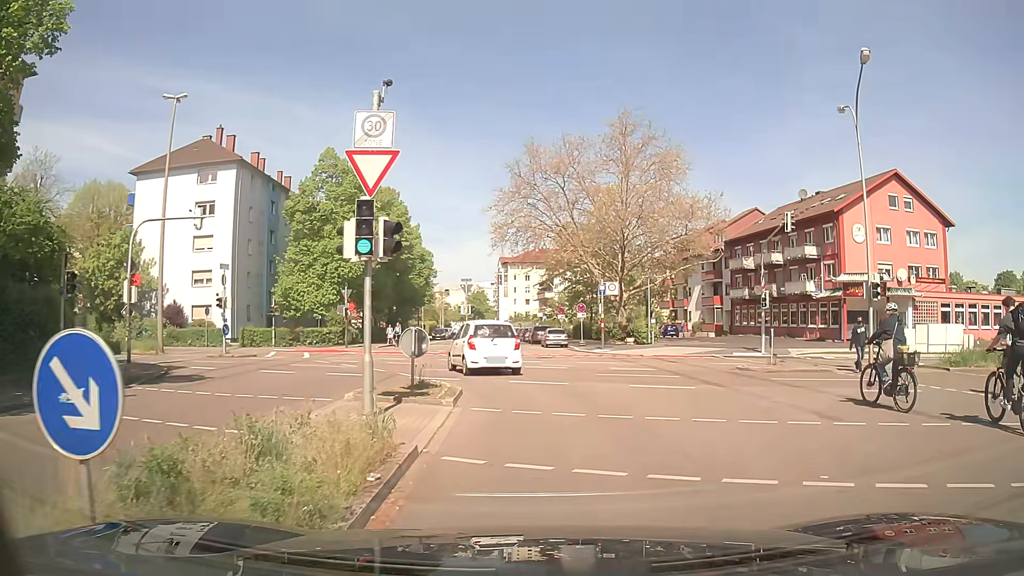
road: residential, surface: asphalt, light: Day
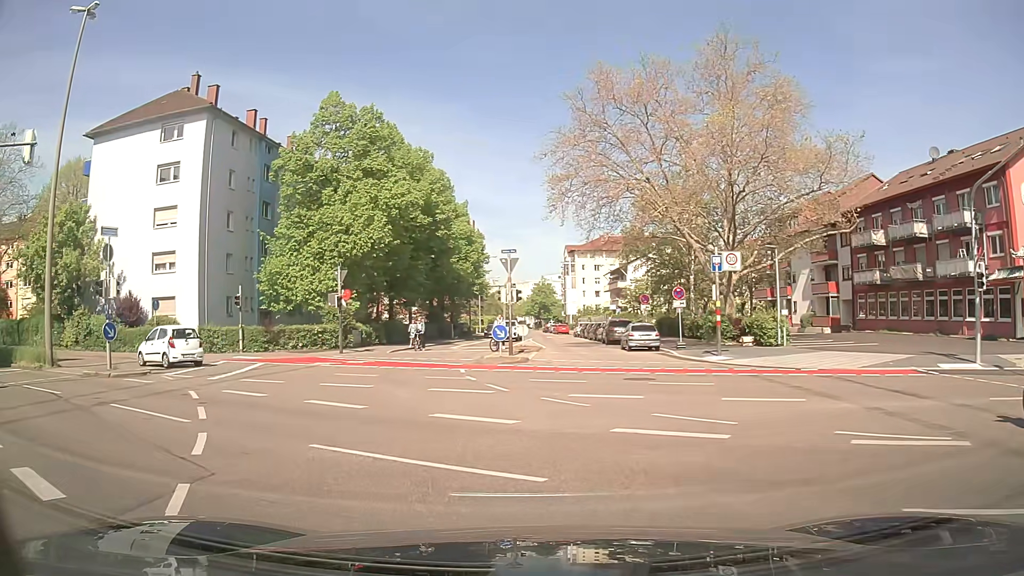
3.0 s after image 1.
(-0.4, +15.0) m; -7°
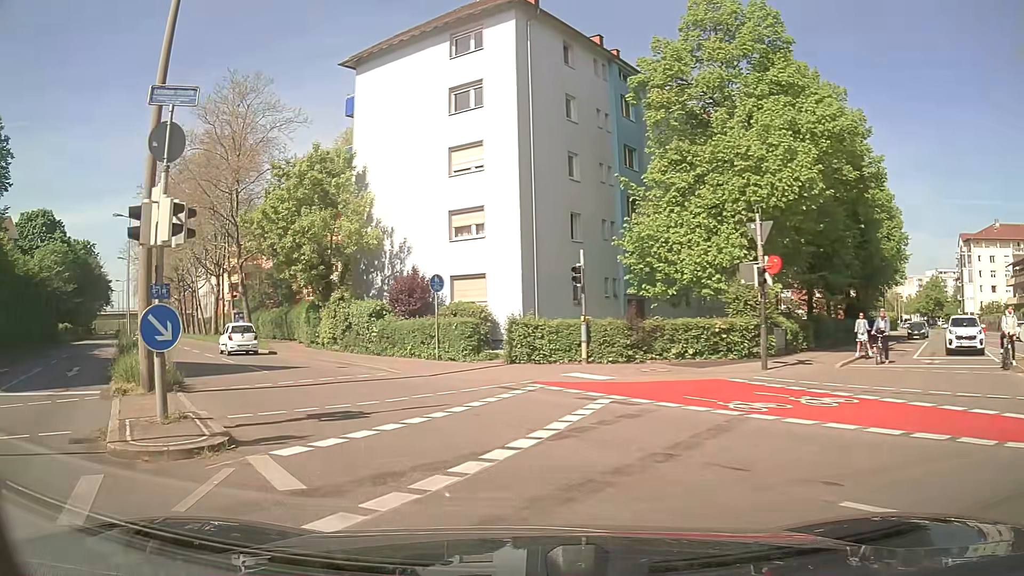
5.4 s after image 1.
(-4.2, +14.3) m; -32°
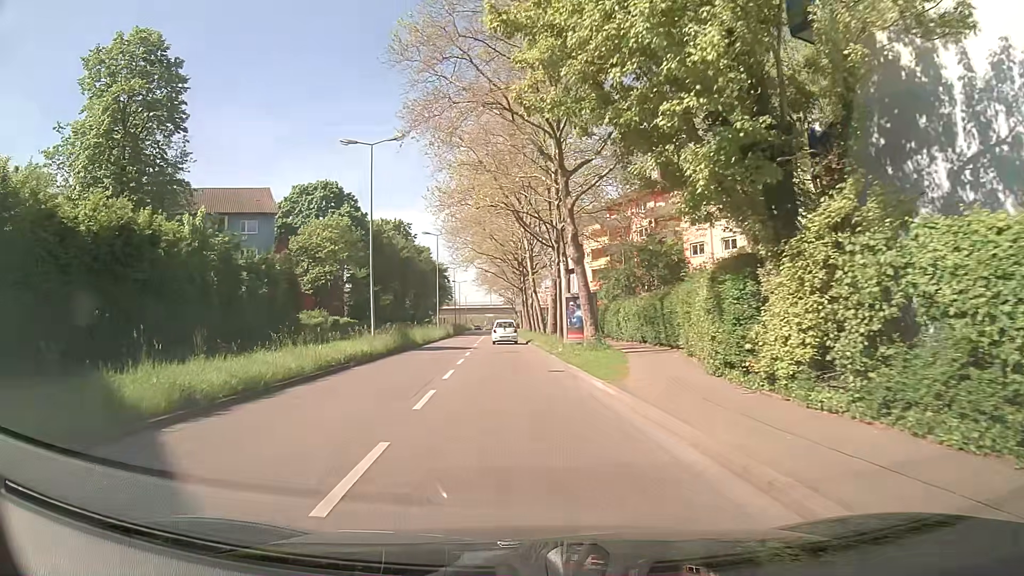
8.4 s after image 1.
(-6.6, +21.2) m; -33°
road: secondary
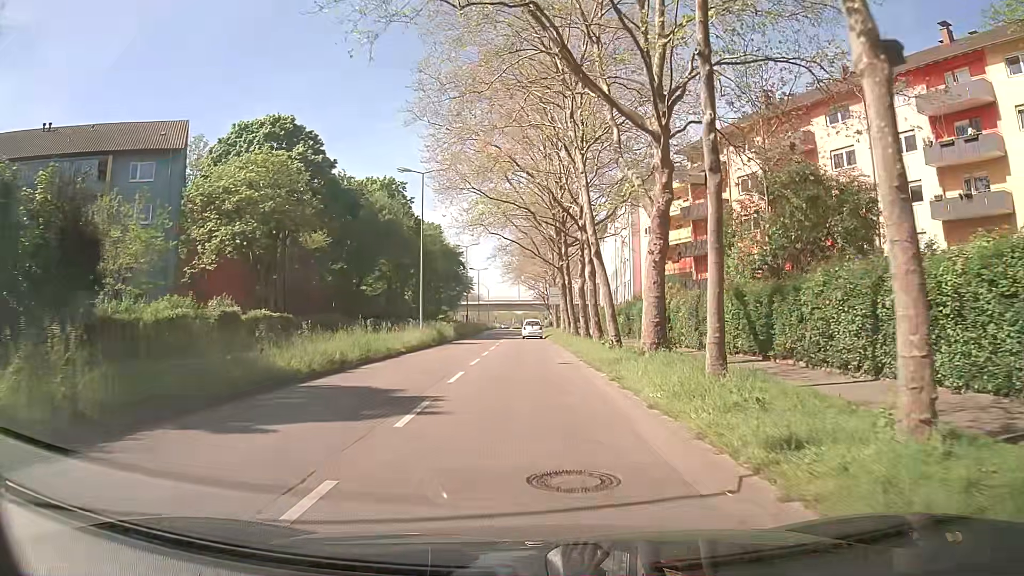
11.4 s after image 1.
(-0.5, +26.2) m; -2°
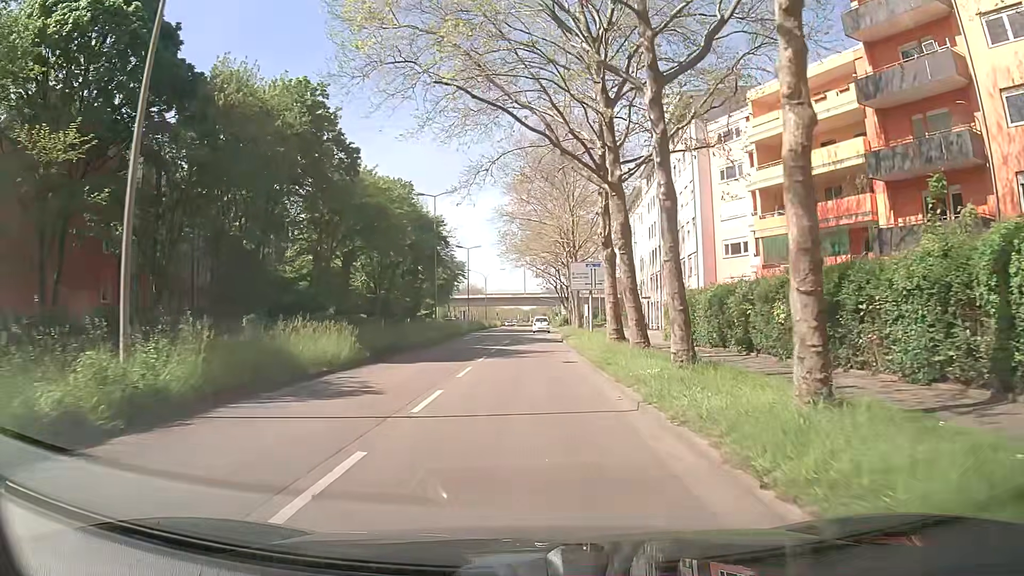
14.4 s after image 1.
(+0.2, +28.9) m; 0°
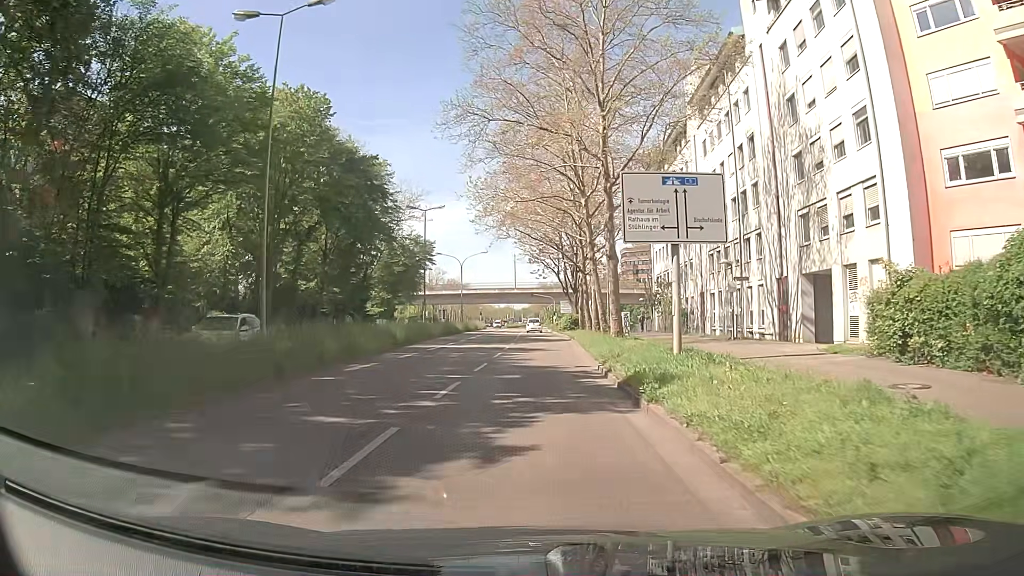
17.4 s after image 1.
(+0.1, +28.3) m; +2°
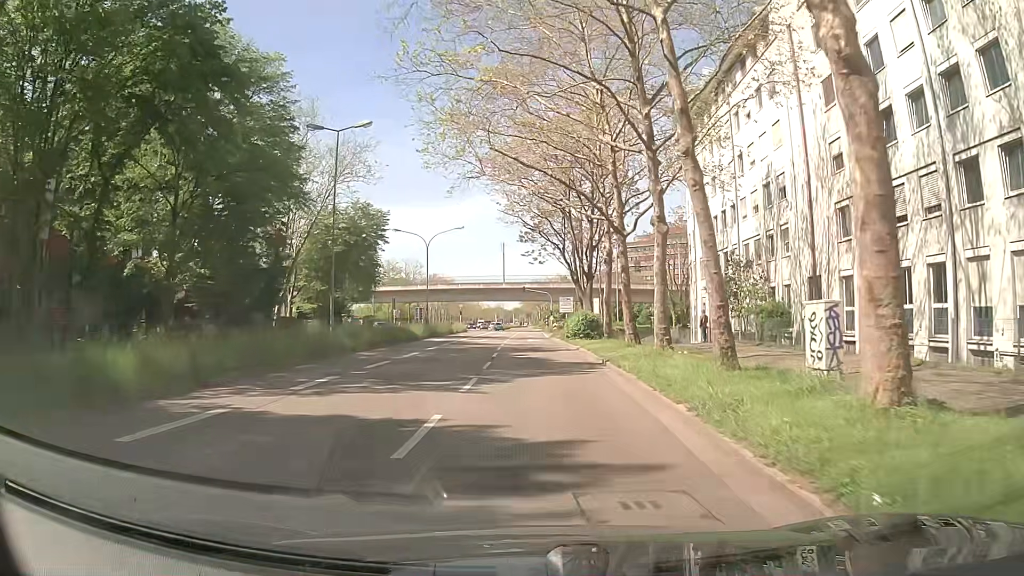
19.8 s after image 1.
(-0.4, +22.7) m; 0°
